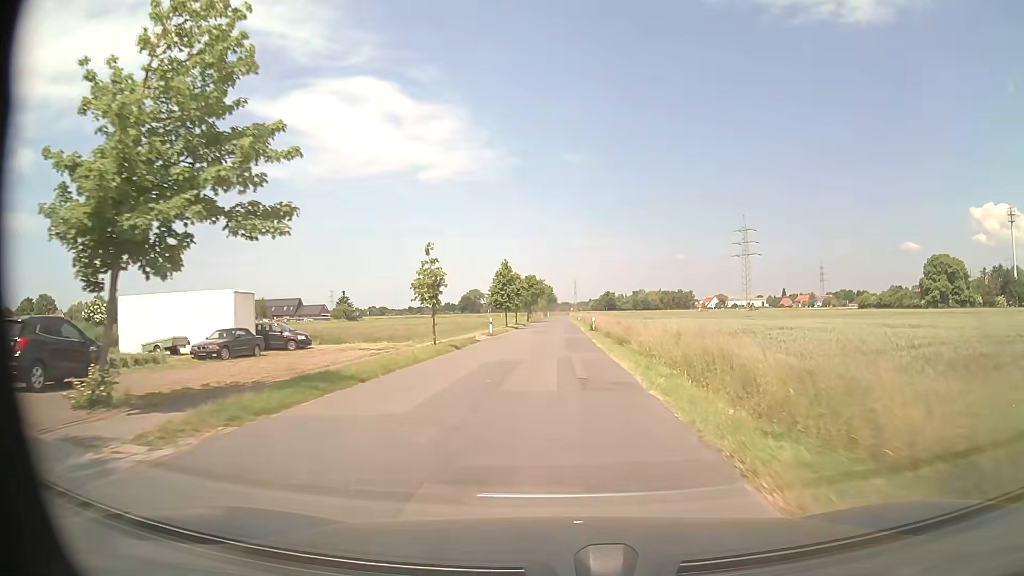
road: residential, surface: asphalt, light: Day
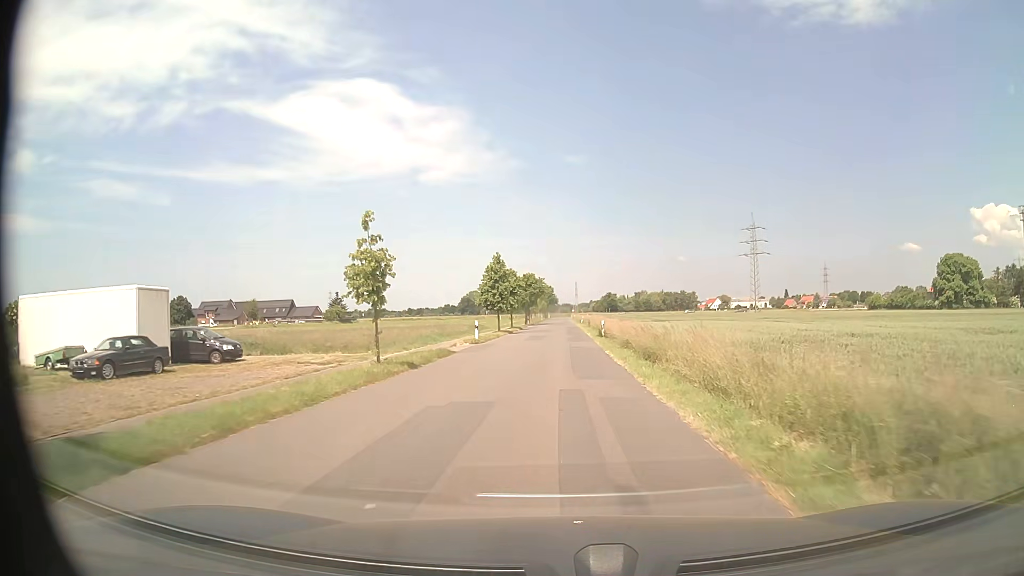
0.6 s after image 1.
(0.0, +8.4) m; 0°
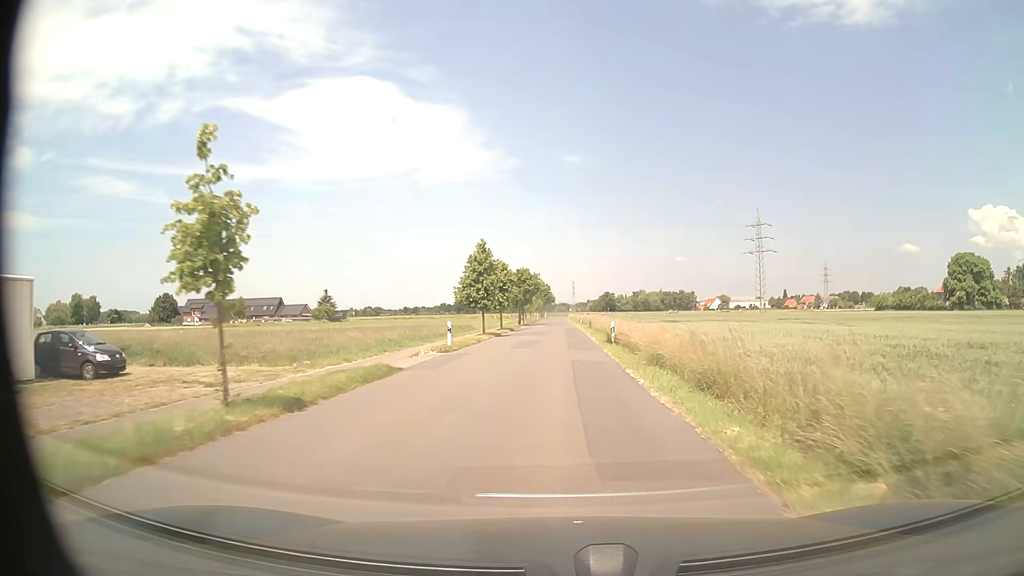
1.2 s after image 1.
(0.0, +8.3) m; 0°
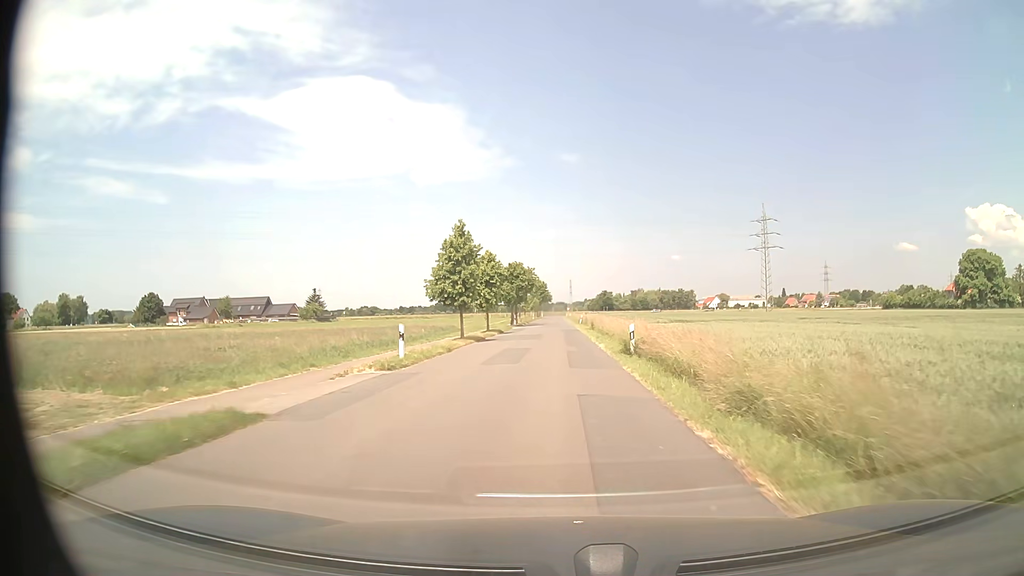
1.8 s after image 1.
(0.0, +8.3) m; 0°
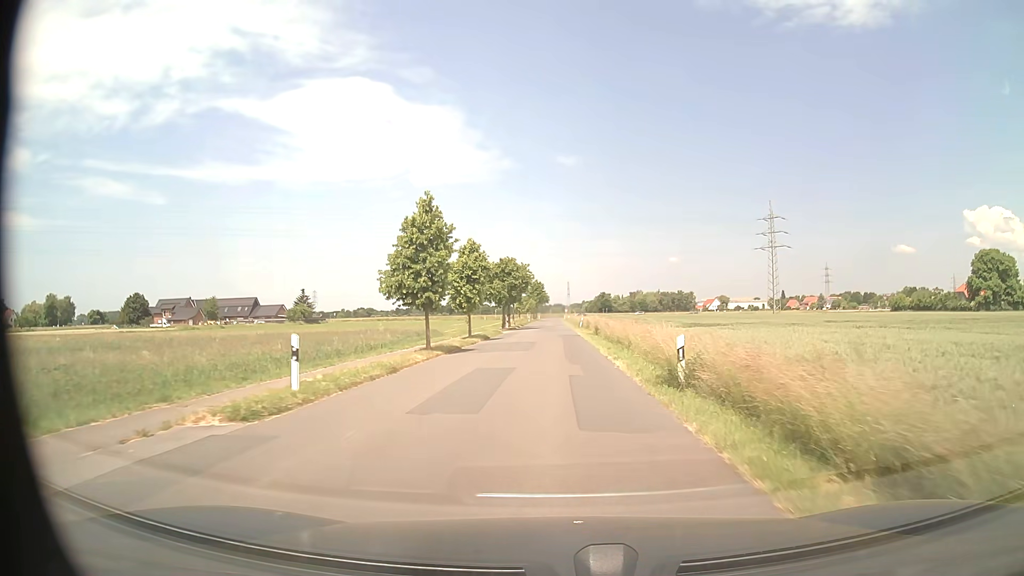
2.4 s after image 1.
(0.0, +8.3) m; 0°
